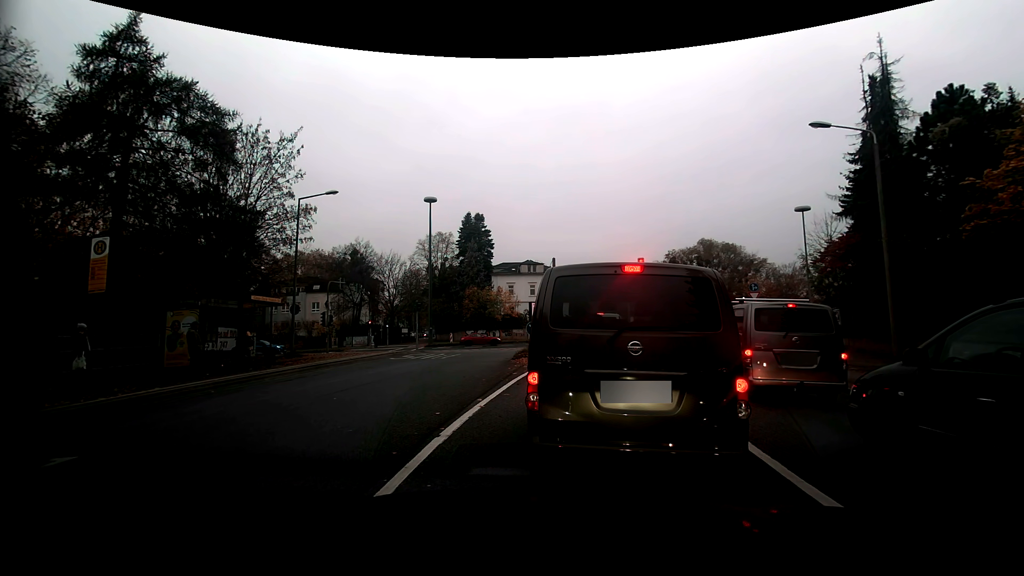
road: tertiary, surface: asphalt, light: Day
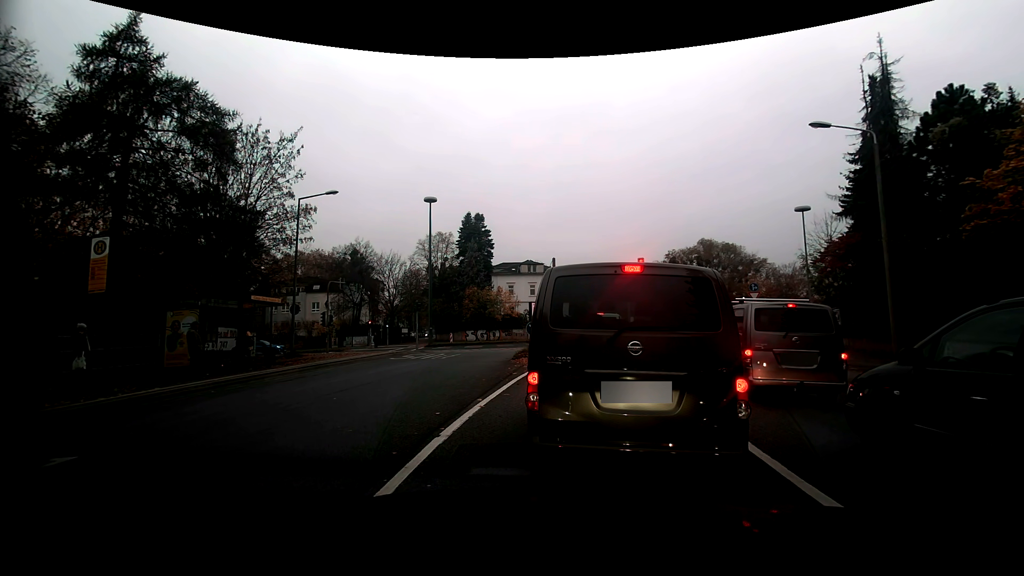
(0.0, 0.0) m; 0°
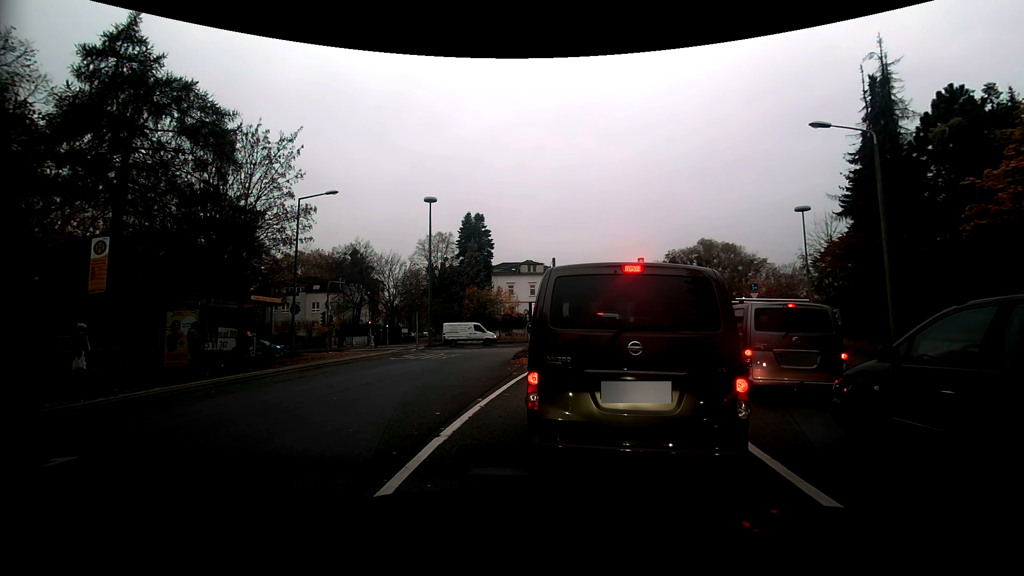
(0.0, 0.0) m; 0°
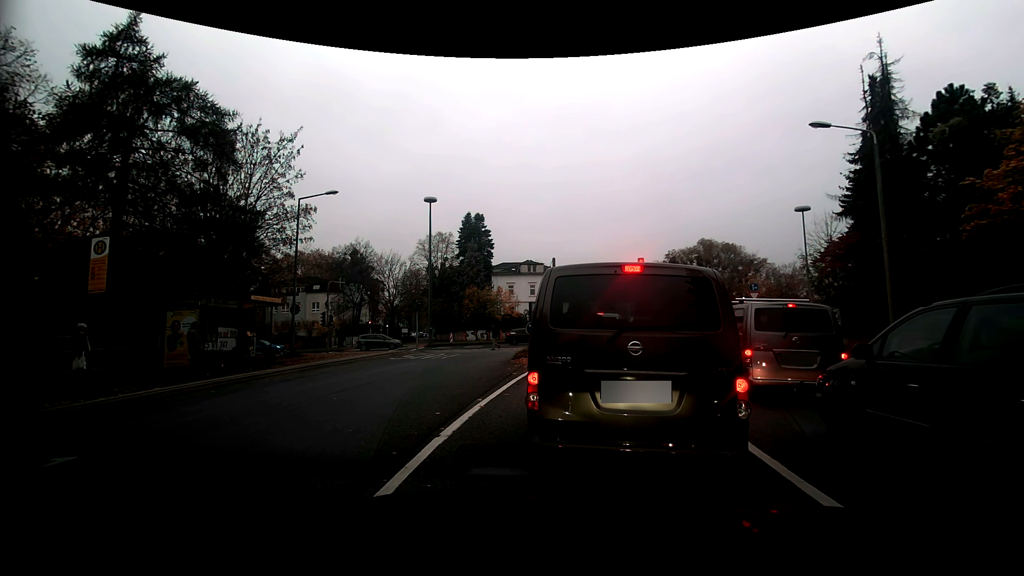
(0.0, 0.0) m; 0°
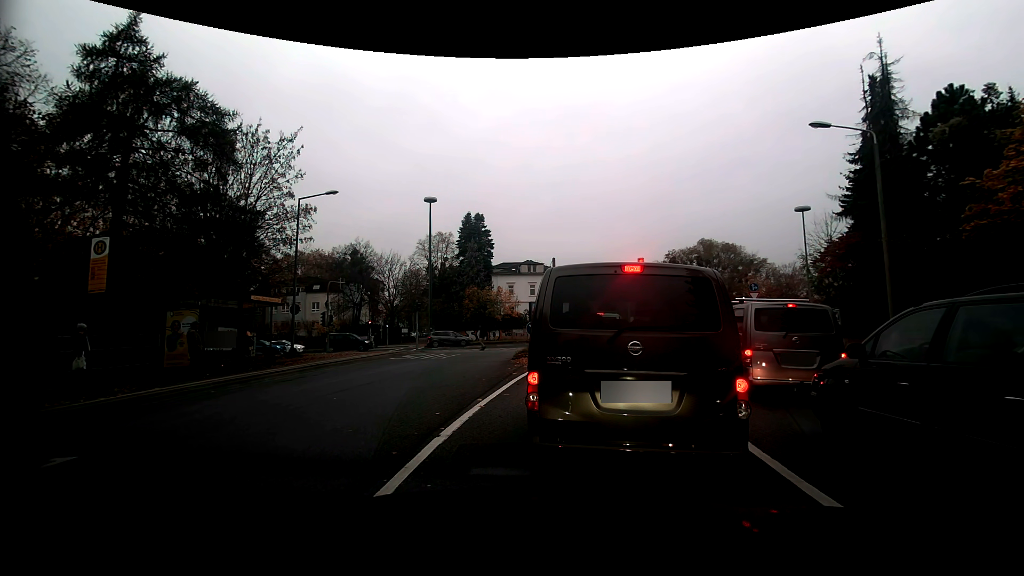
(0.0, 0.0) m; 0°
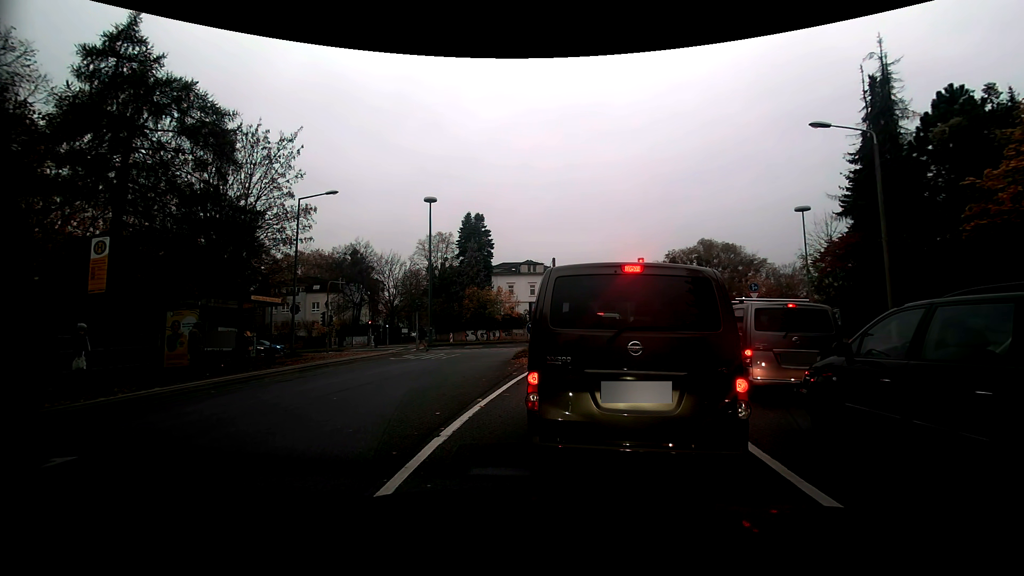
(0.0, 0.0) m; 0°
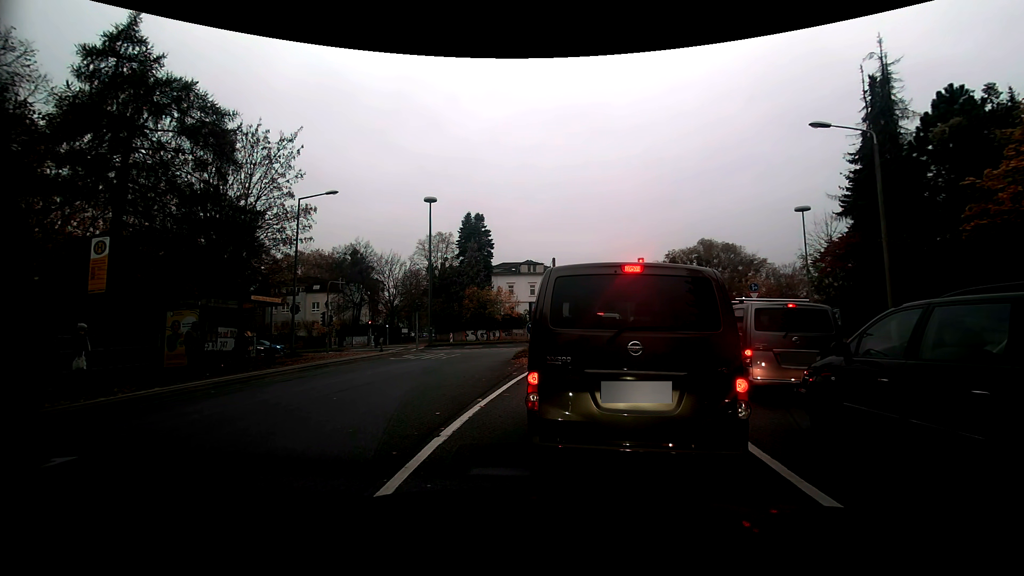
(0.0, 0.0) m; 0°
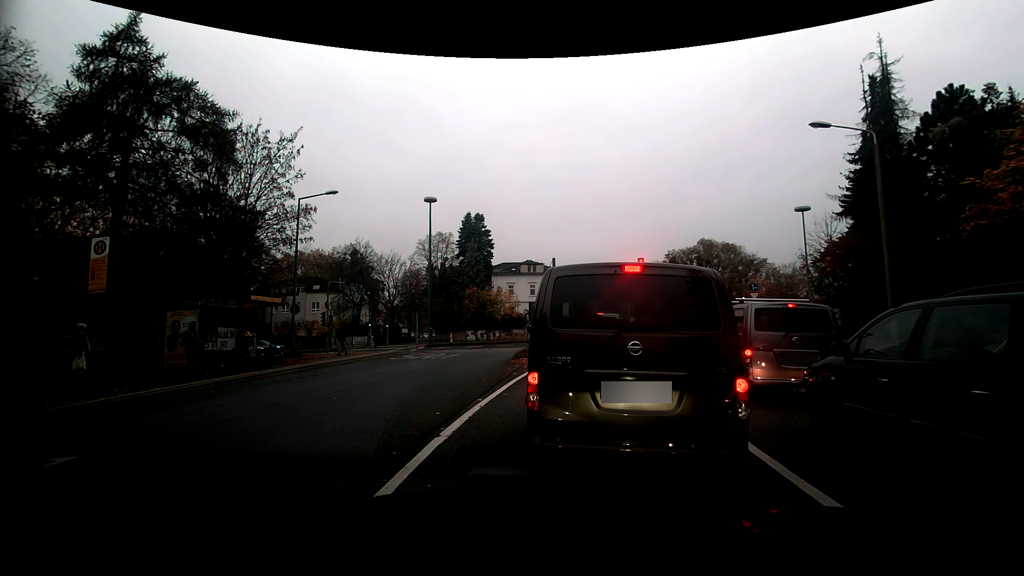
(0.0, 0.0) m; 0°
